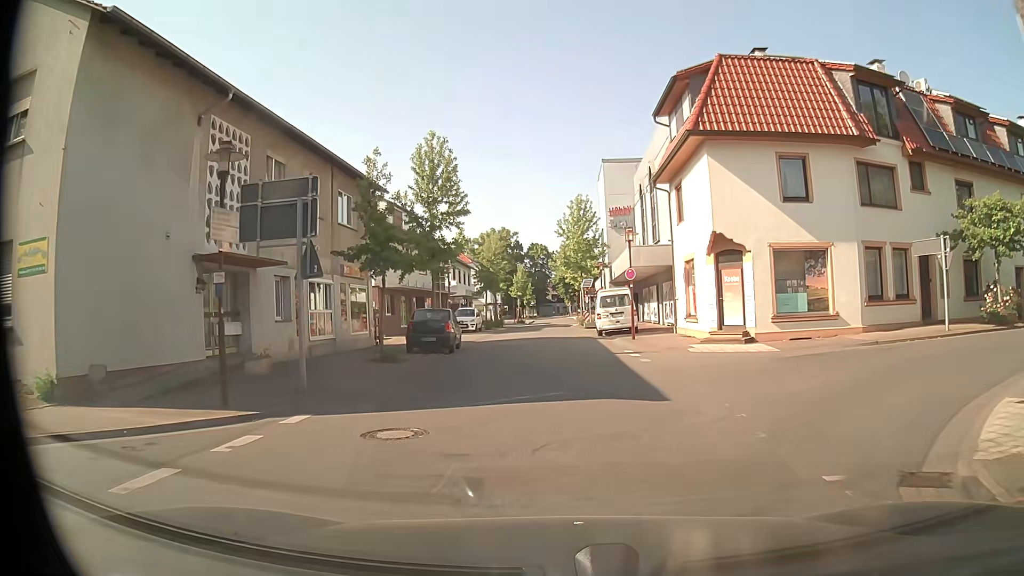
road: residential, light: Day
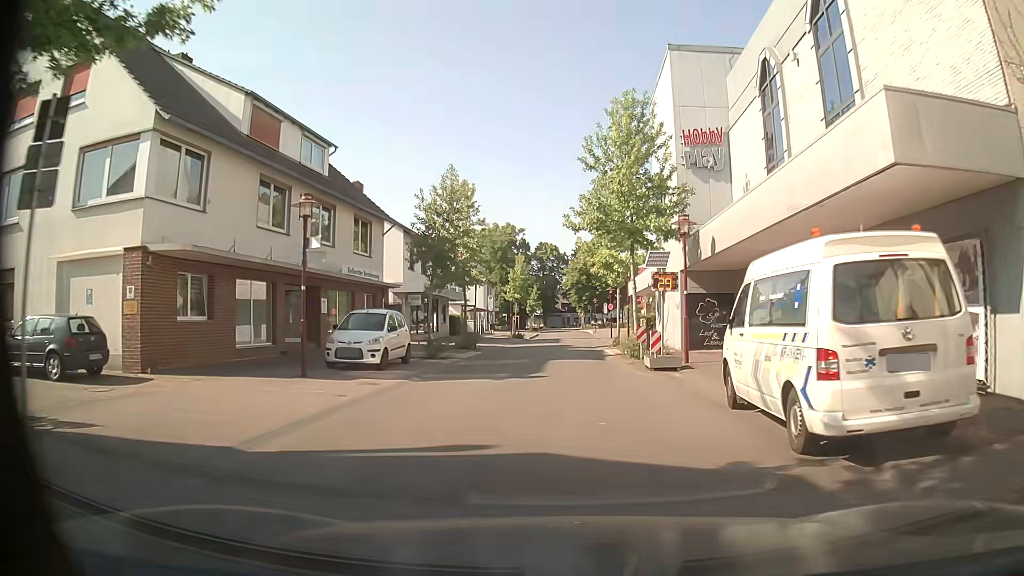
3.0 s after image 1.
(-0.6, +24.9) m; -1°
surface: asphalt
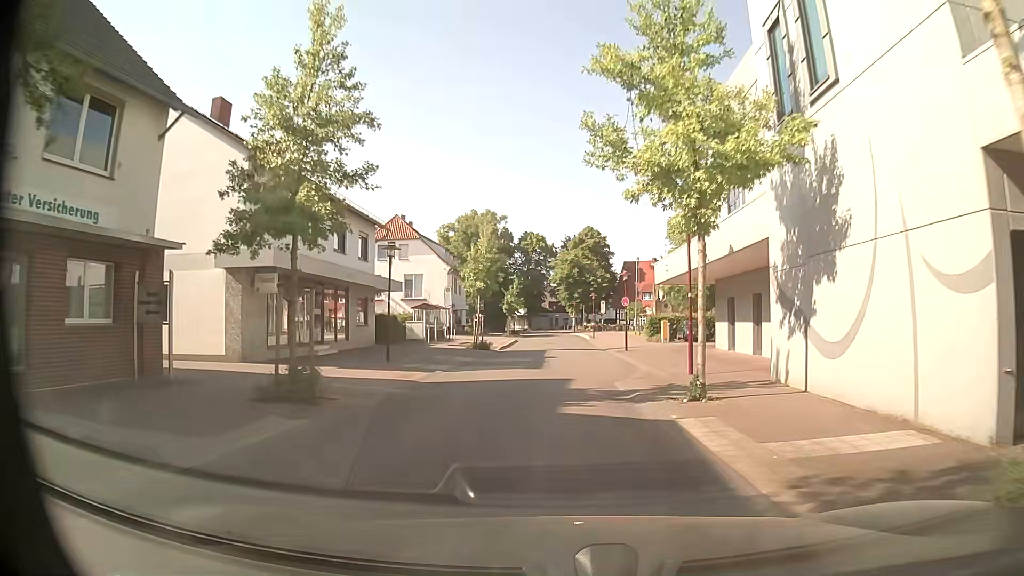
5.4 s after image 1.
(+0.2, +19.9) m; +1°
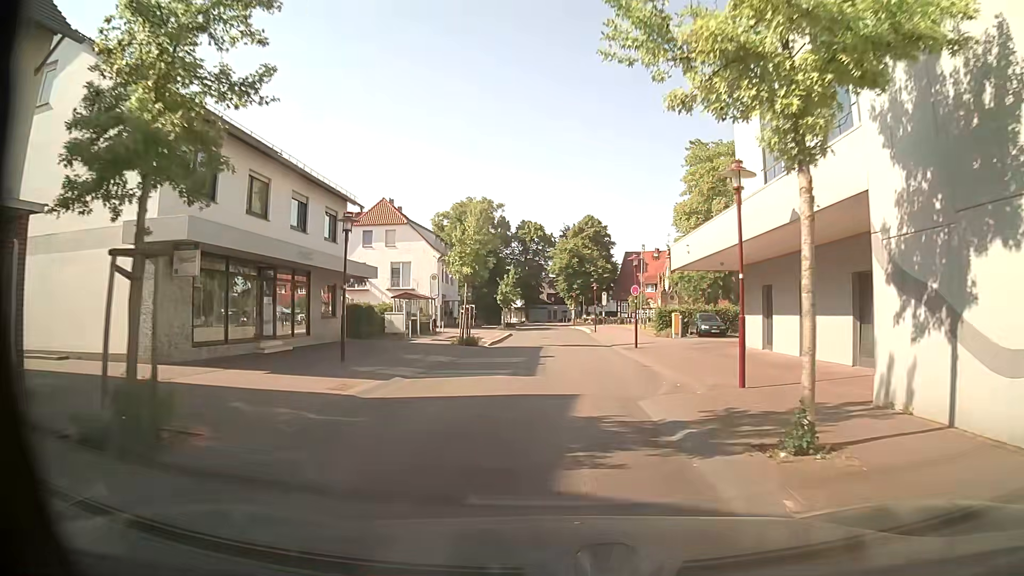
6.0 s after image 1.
(0.0, +5.0) m; 0°
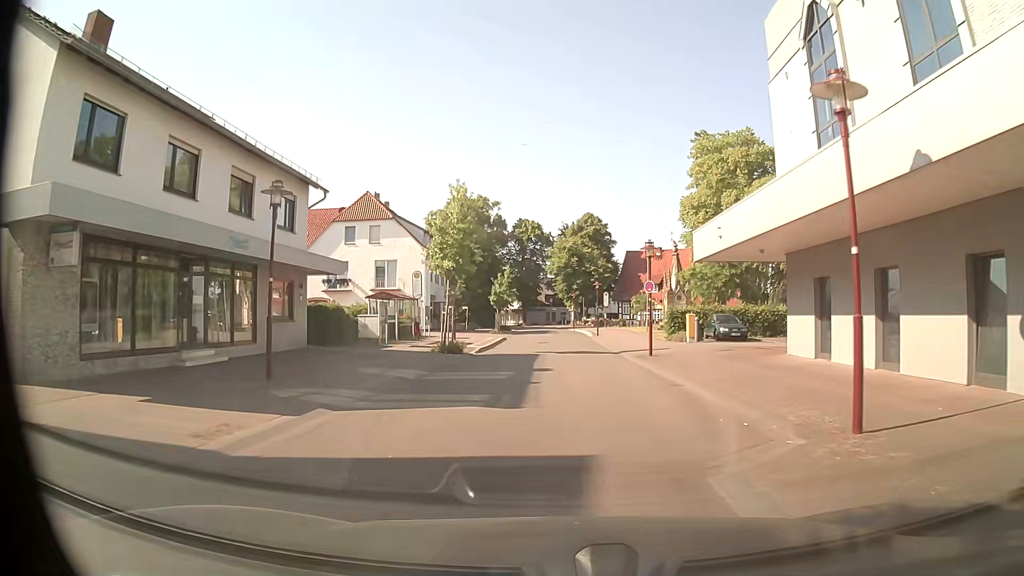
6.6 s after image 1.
(+0.1, +5.0) m; +1°
